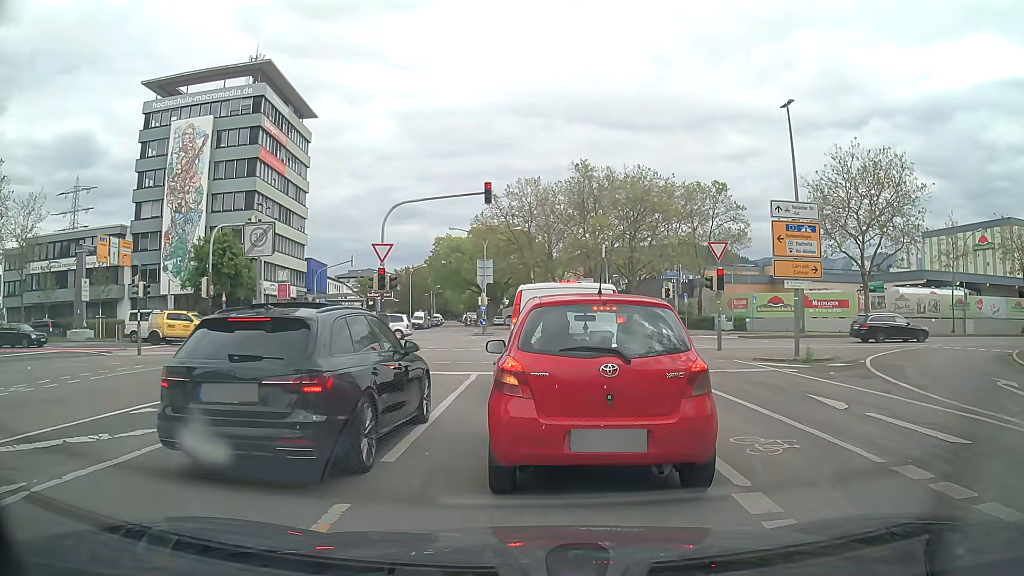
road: tertiary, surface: asphalt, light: Day
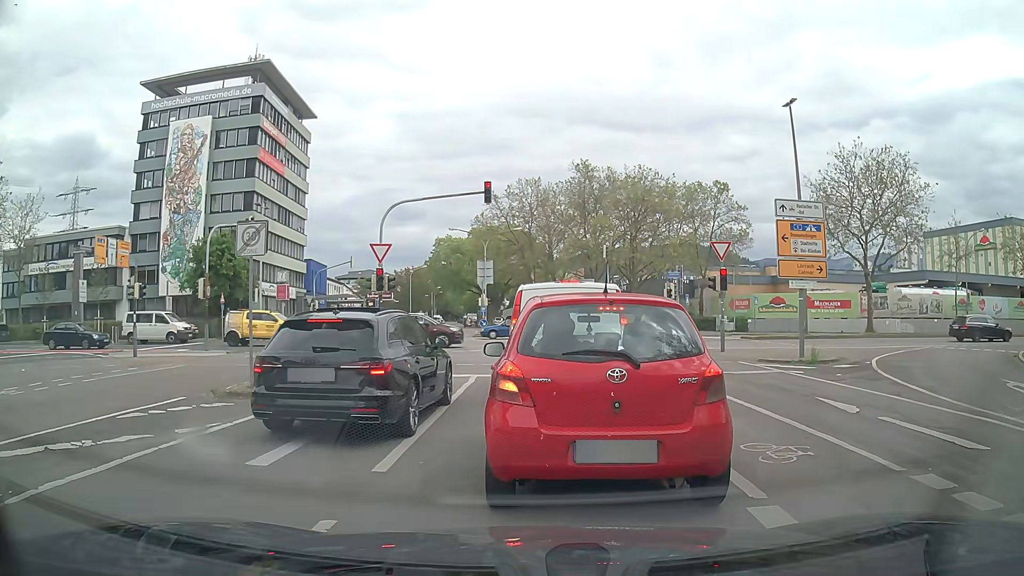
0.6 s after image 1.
(0.0, +0.4) m; 0°
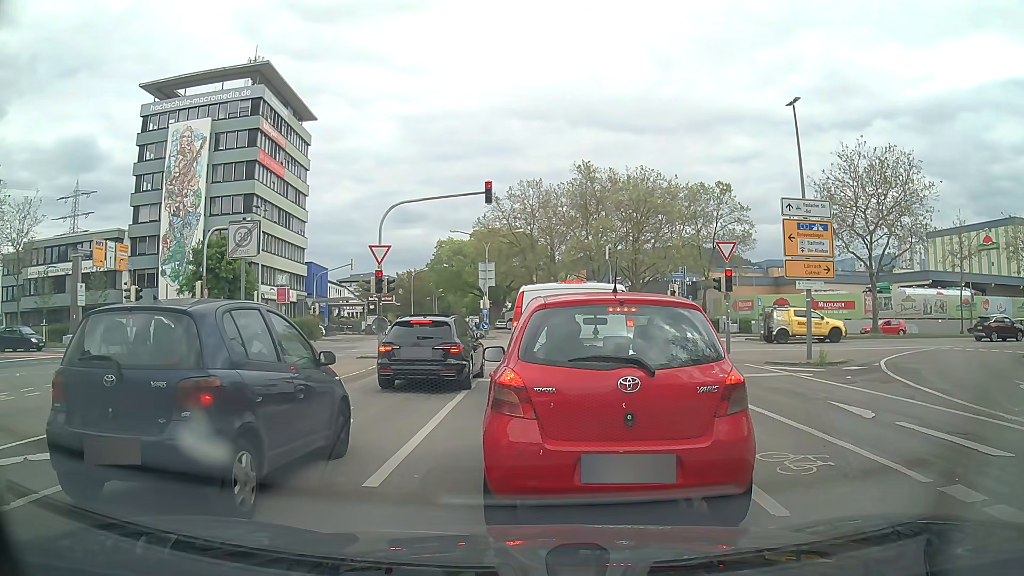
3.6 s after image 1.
(0.0, +0.5) m; 0°
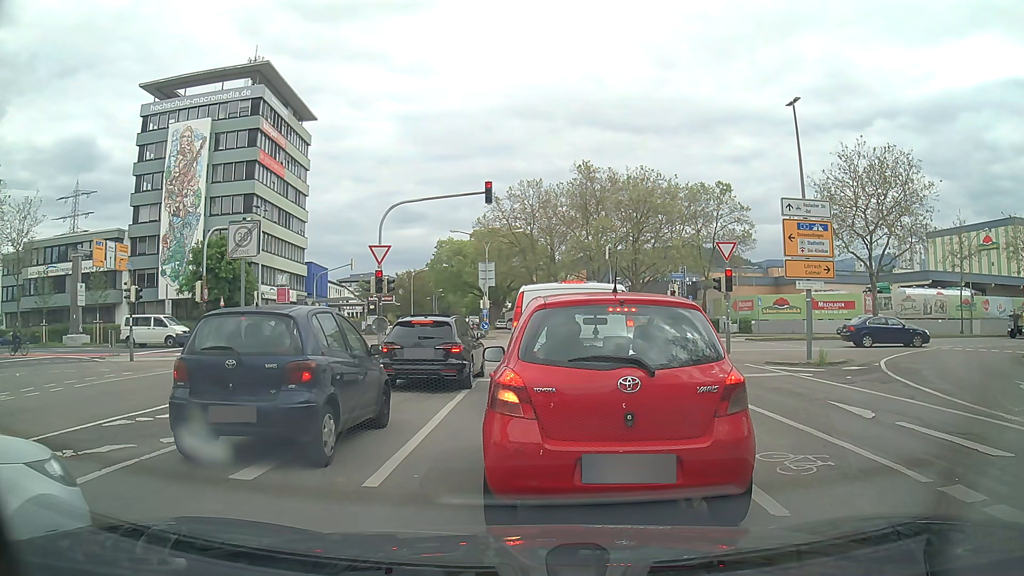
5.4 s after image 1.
(0.0, 0.0) m; 0°
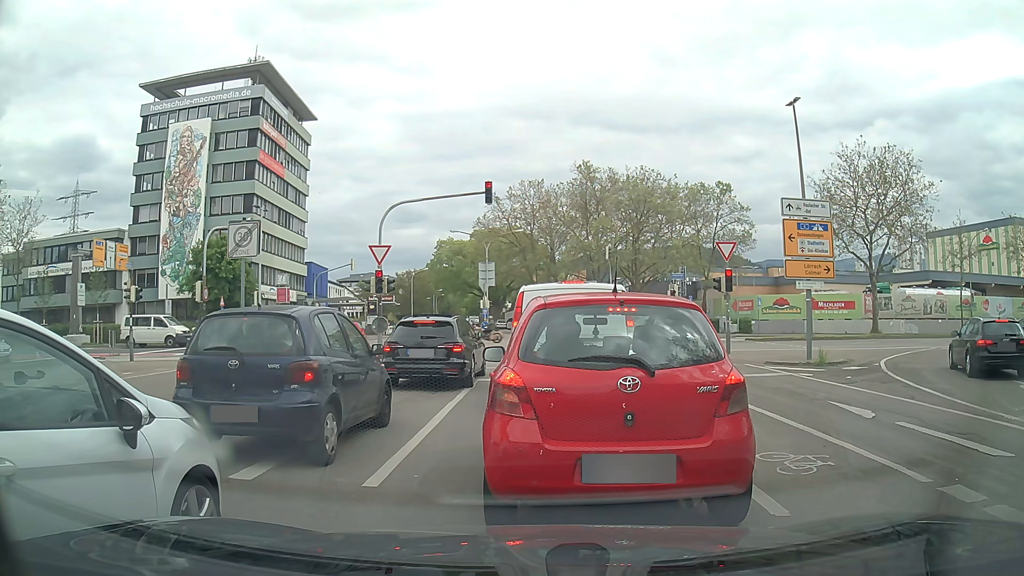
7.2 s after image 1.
(0.0, 0.0) m; 0°
(+1, +10) (+2, +20) (+2, +30) (0, +40) (-7, +46) (-17, +48) (-27, +48) (-37, +48) (-47, +48) (-57, +48) m
